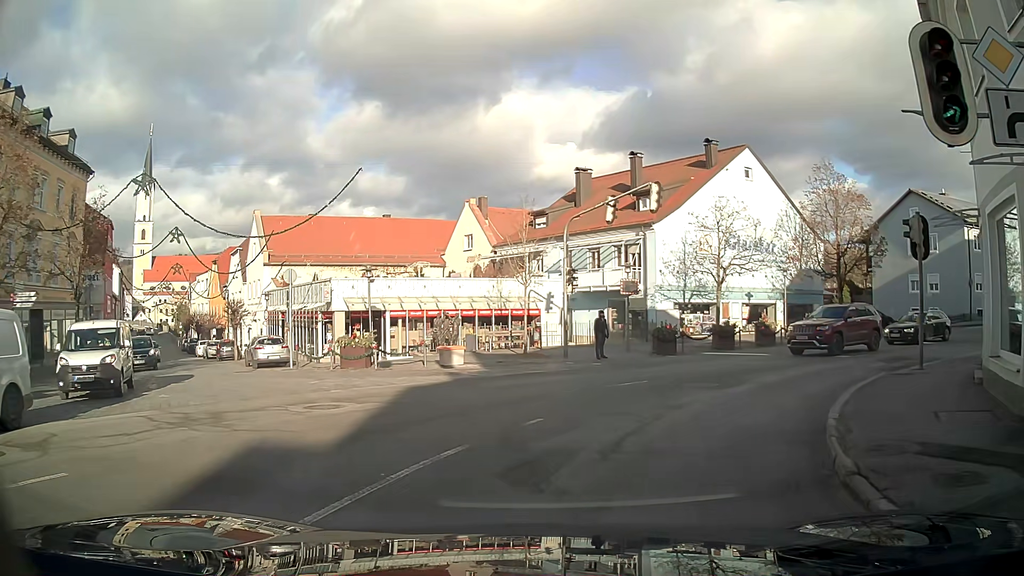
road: tertiary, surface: asphalt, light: Day
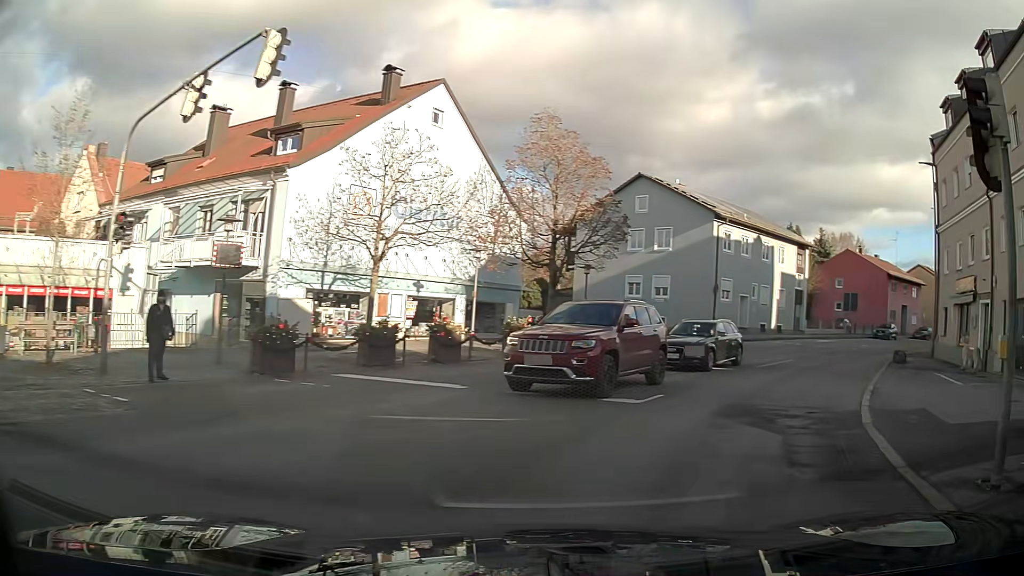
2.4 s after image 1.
(+3.1, +11.4) m; +34°
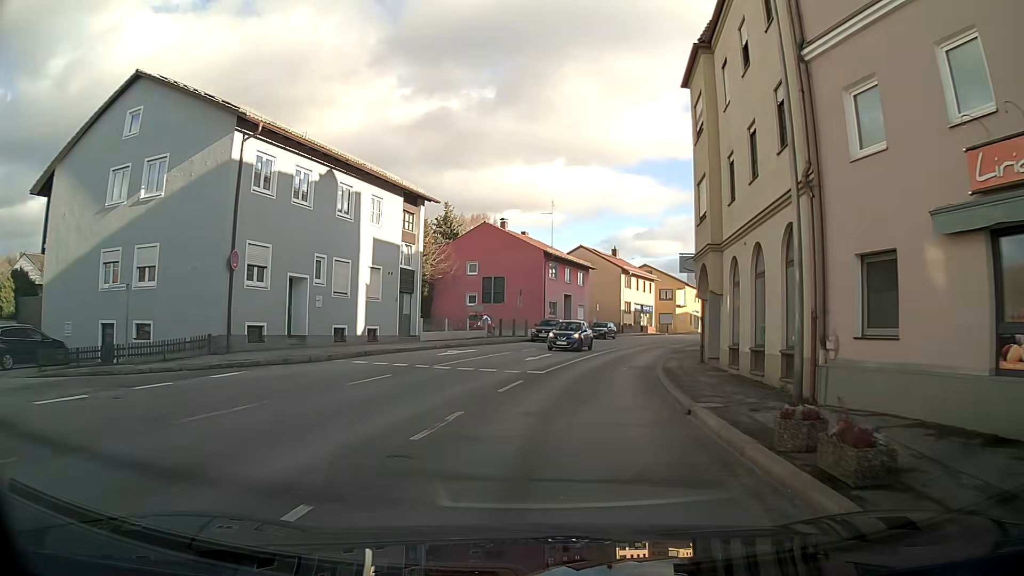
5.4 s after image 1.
(+6.9, +20.5) m; +28°
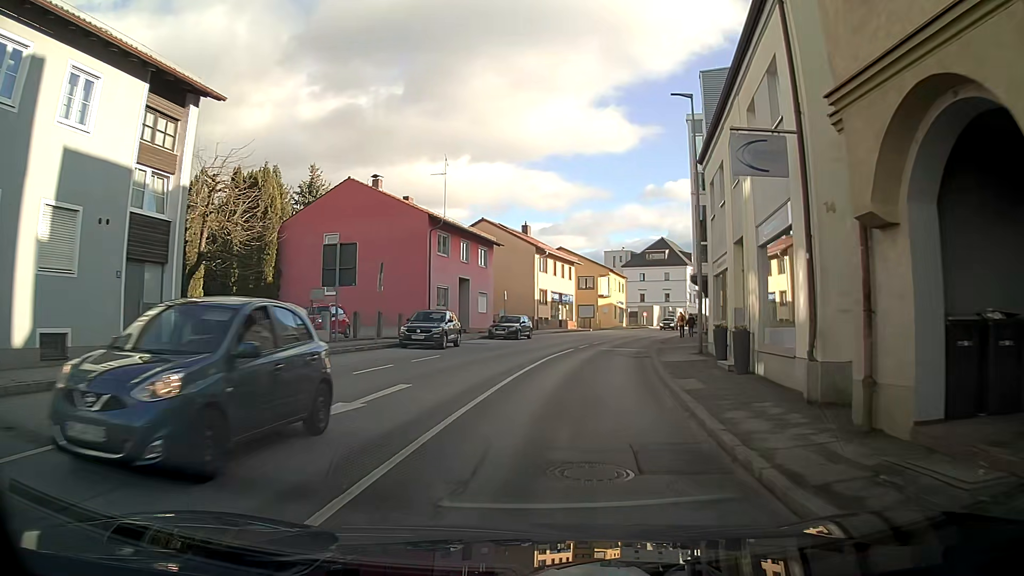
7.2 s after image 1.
(+1.1, +16.8) m; +8°
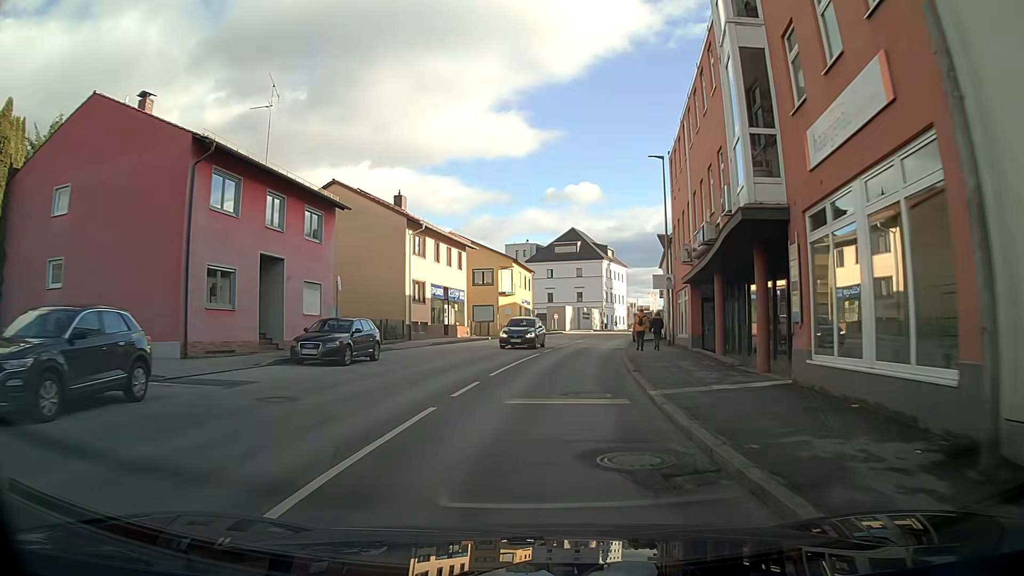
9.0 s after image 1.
(+1.5, +18.7) m; +9°
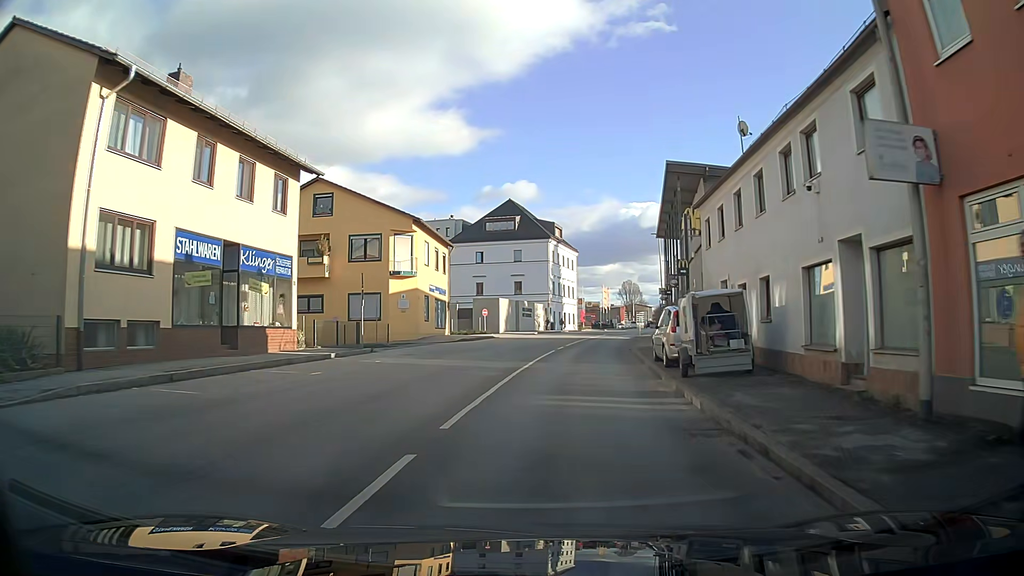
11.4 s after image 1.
(+1.1, +26.1) m; +5°
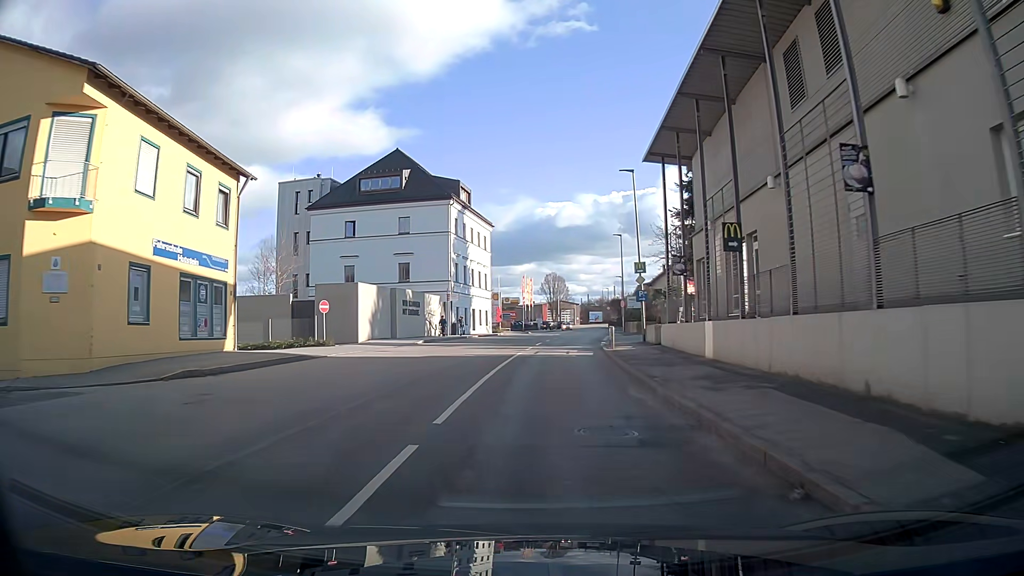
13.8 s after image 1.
(+1.7, +27.0) m; +7°
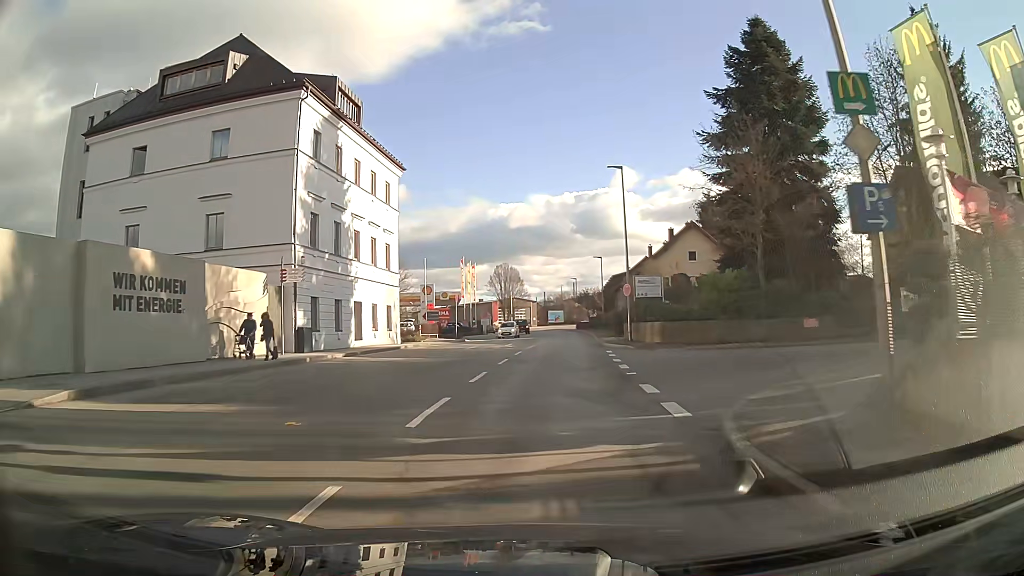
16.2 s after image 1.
(+1.1, +28.3) m; +4°
